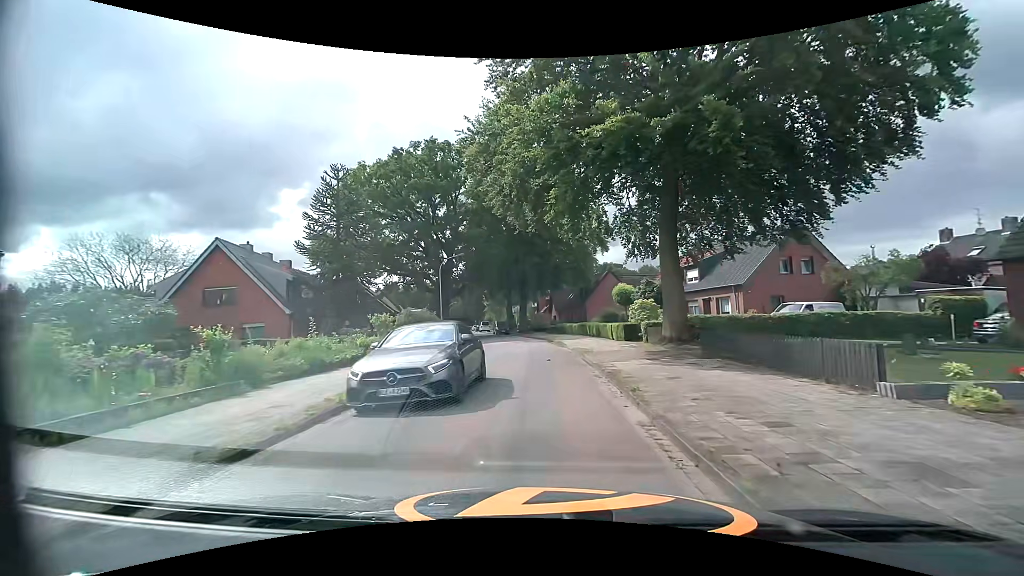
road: residential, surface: asphalt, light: Day
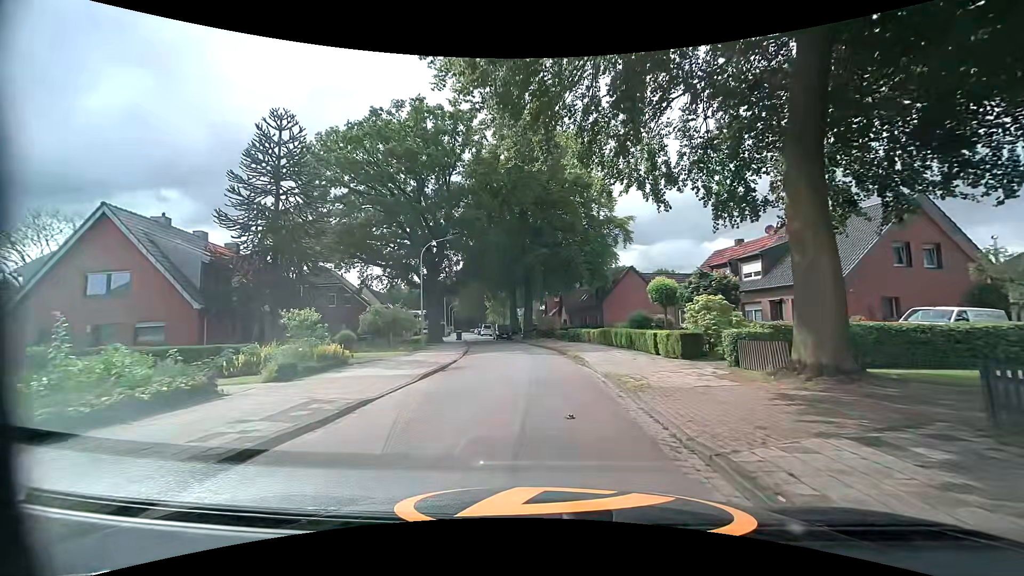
(-0.2, +9.9) m; -1°
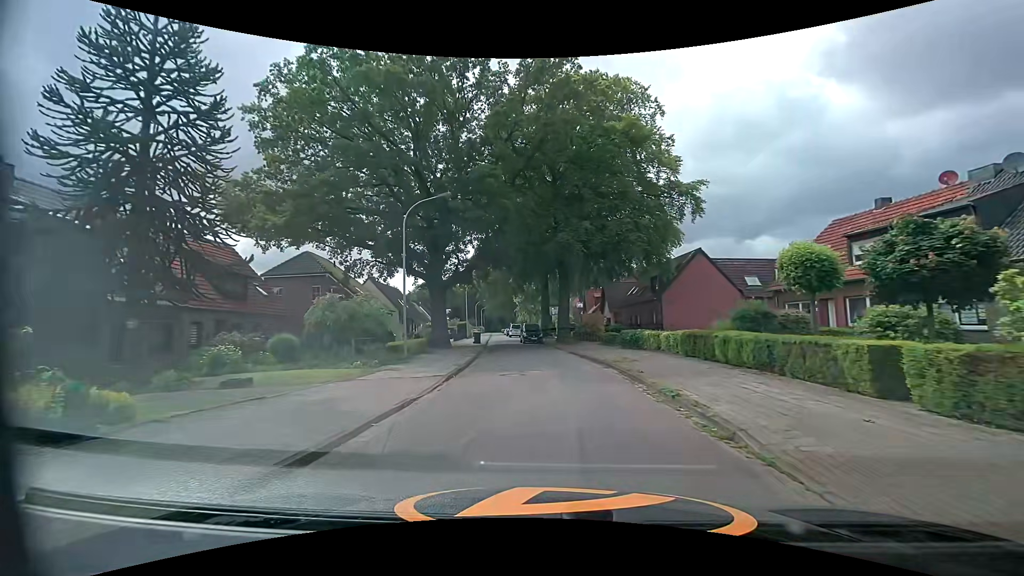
(-0.4, +11.8) m; -5°
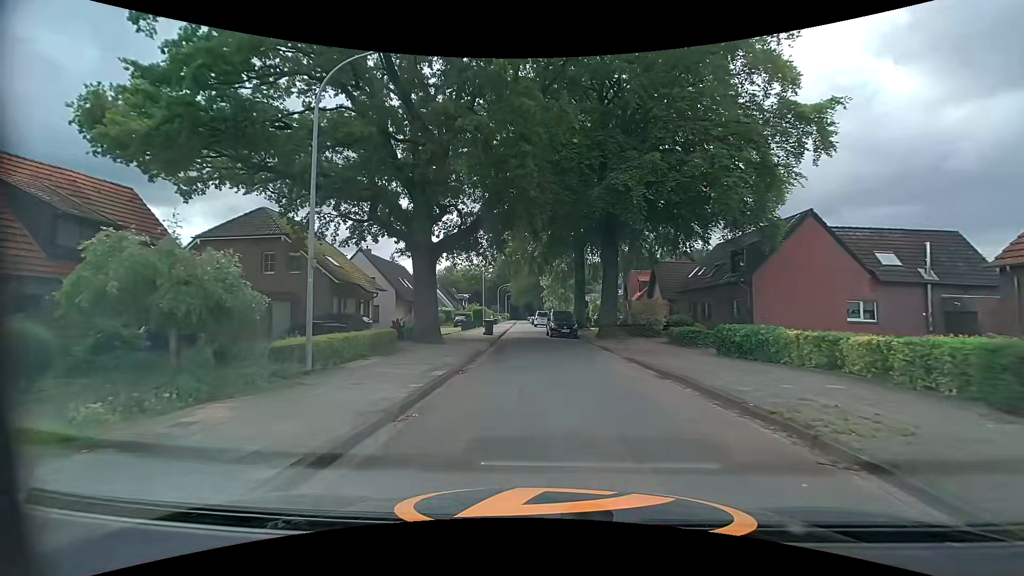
(-0.2, +10.9) m; -1°
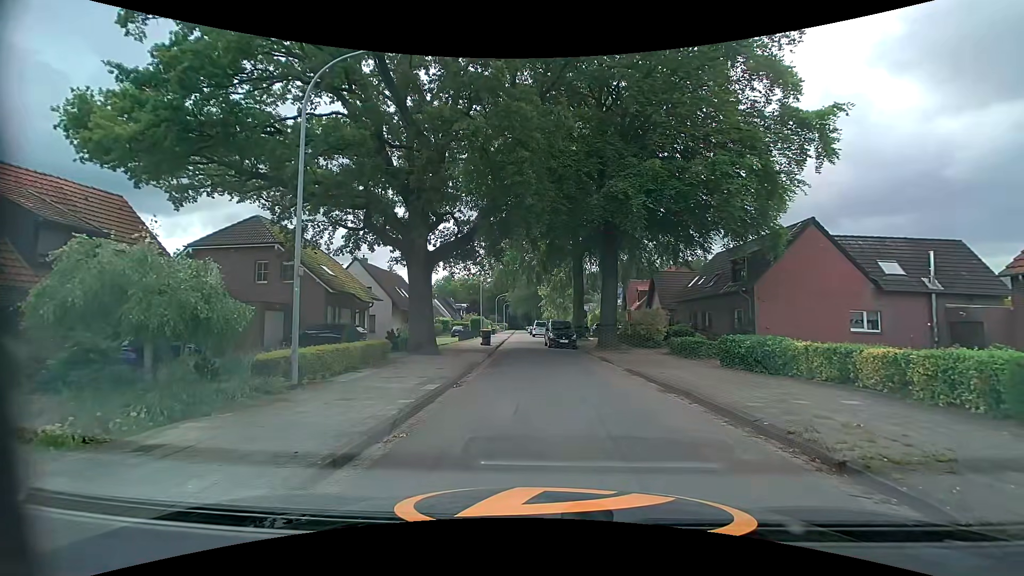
(0.0, +0.3) m; 0°
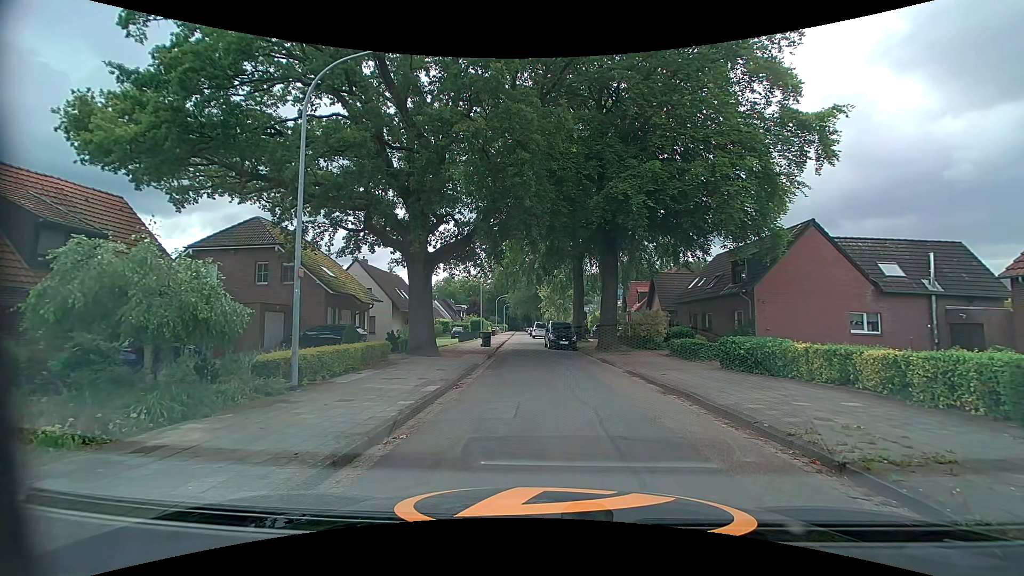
(0.0, 0.0) m; 0°
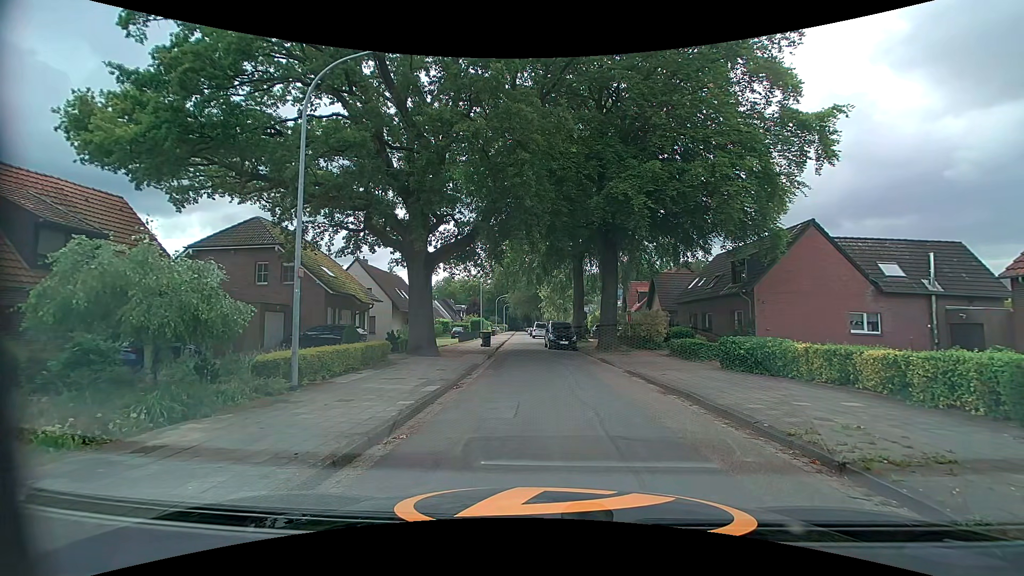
(0.0, 0.0) m; 0°
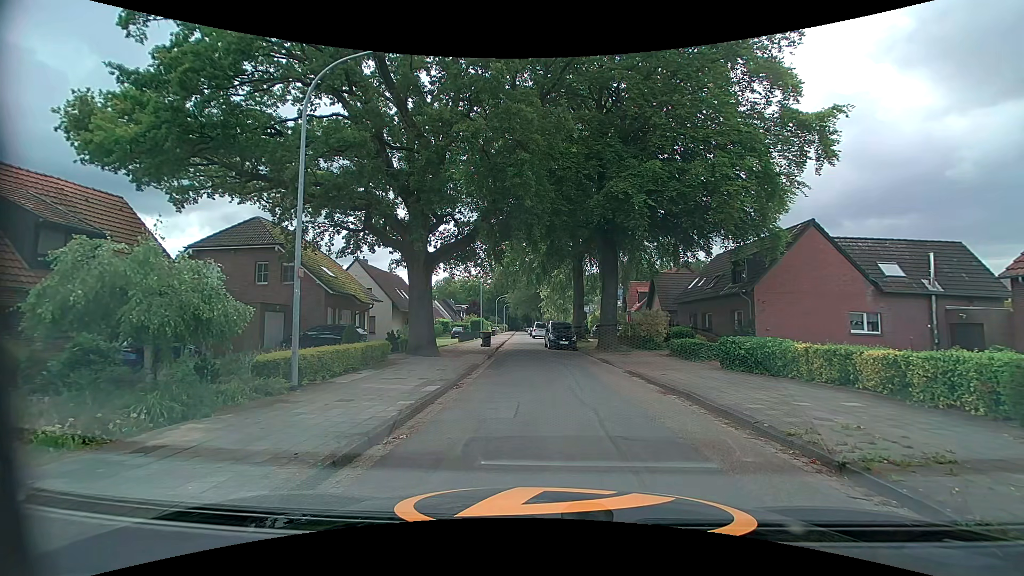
(0.0, 0.0) m; 0°
